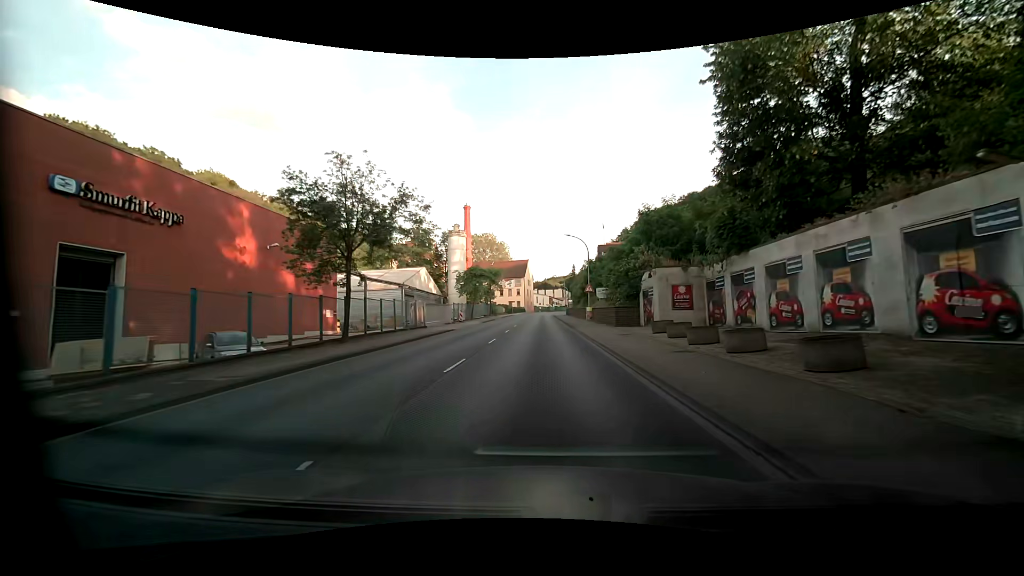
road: primary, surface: asphalt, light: Day
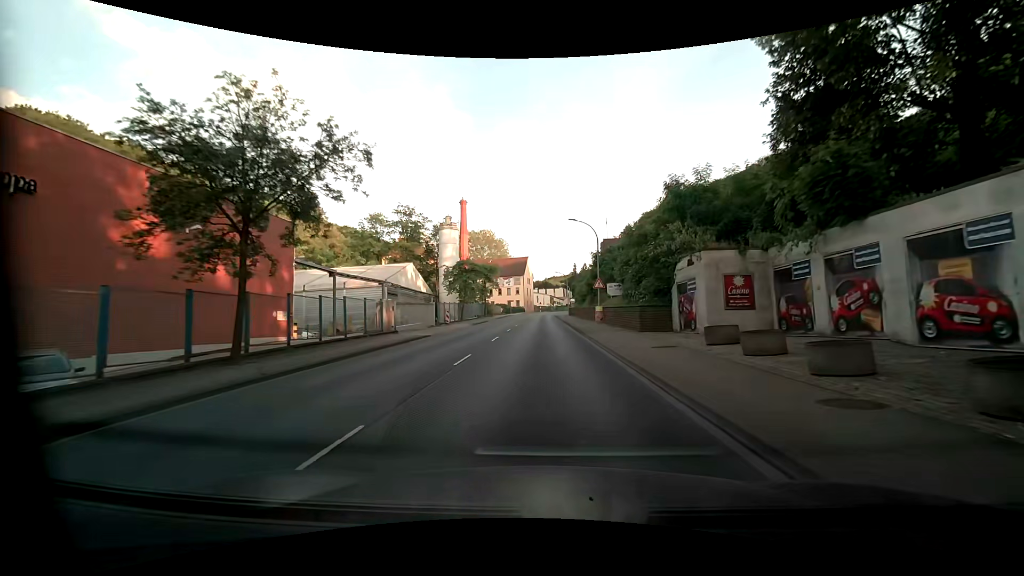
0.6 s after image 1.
(0.0, +7.6) m; 0°
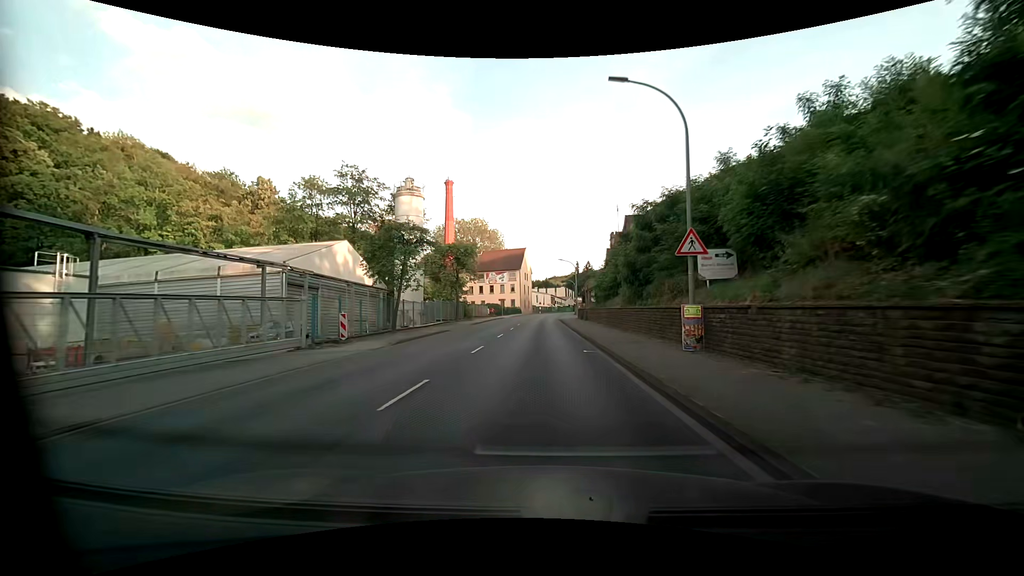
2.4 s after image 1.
(-0.1, +23.1) m; -1°
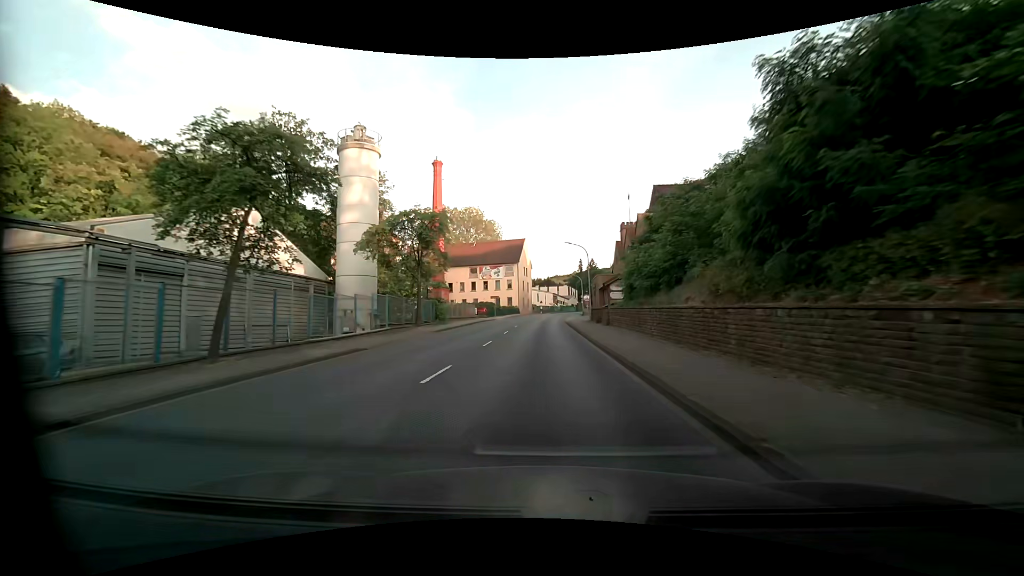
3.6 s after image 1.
(0.0, +15.6) m; 0°
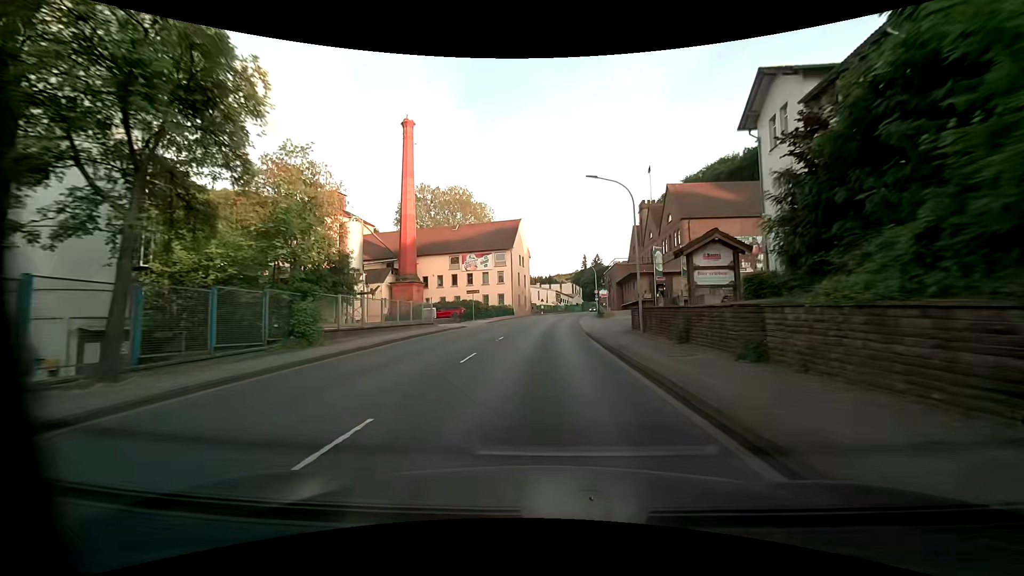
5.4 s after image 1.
(-0.1, +23.6) m; 0°
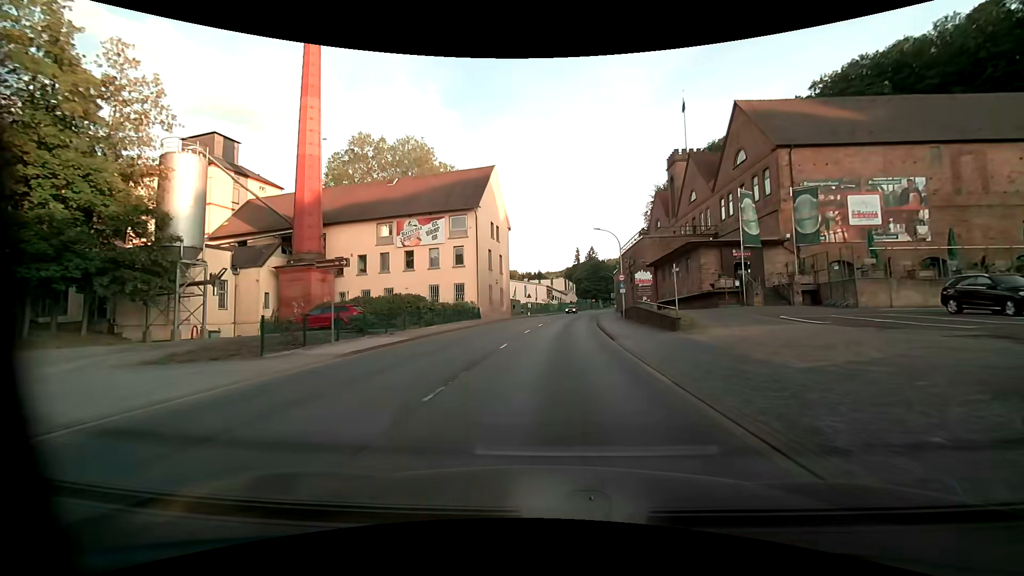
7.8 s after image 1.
(+0.2, +31.4) m; +1°
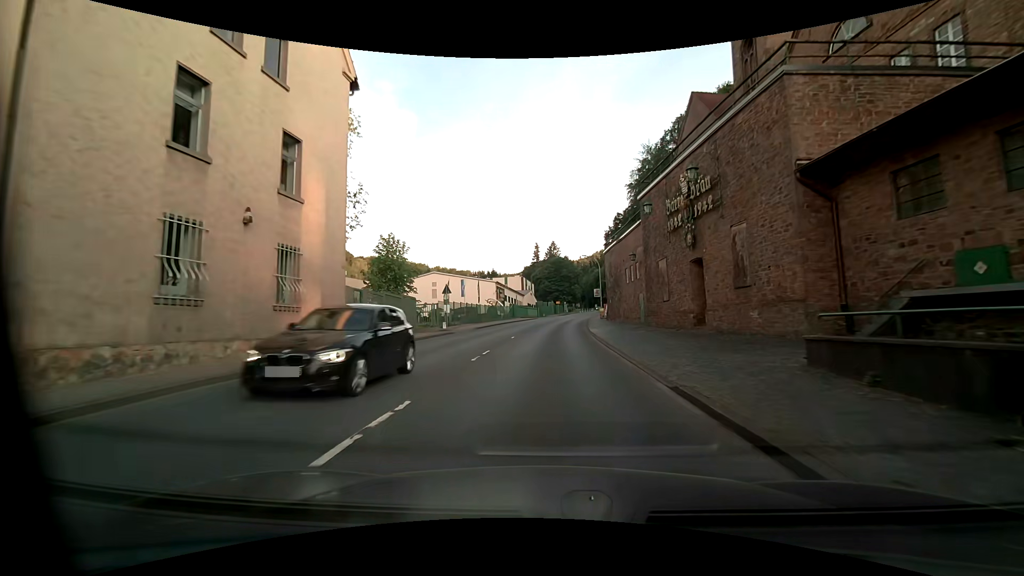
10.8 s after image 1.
(+1.8, +38.6) m; +5°
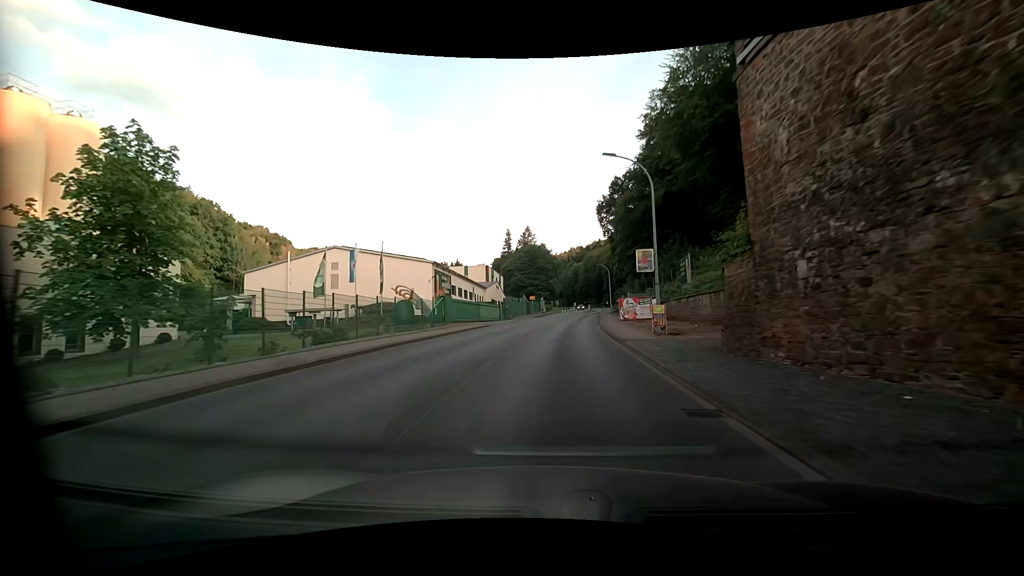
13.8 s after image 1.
(+0.8, +39.0) m; +4°
(0, +10) (0, +20) (+1, +30) (+2, +40) (+3, +50) (+4, +60) (+5, +70) (+6, +80) (+8, +90) (+10, +99) m
